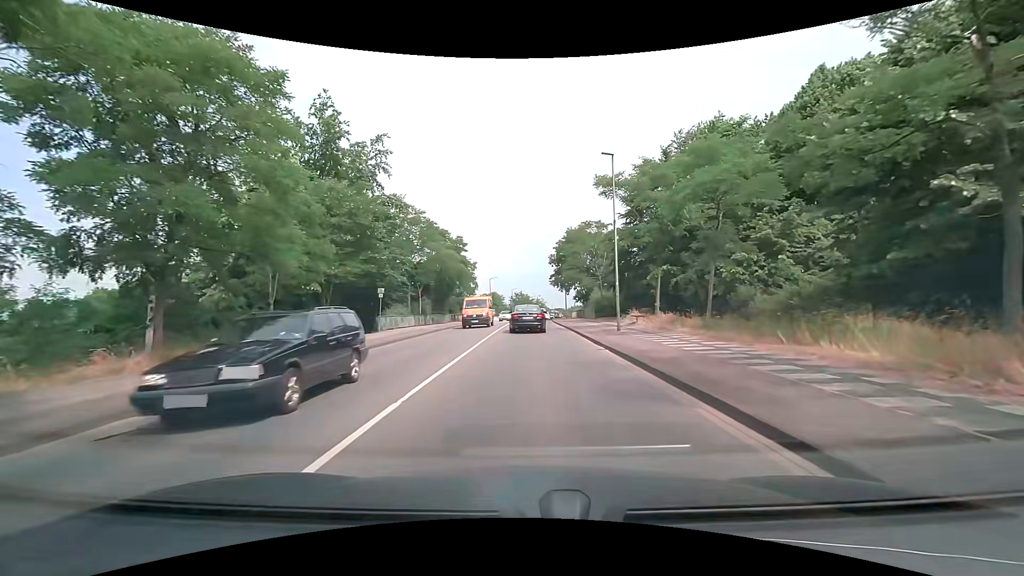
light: Day
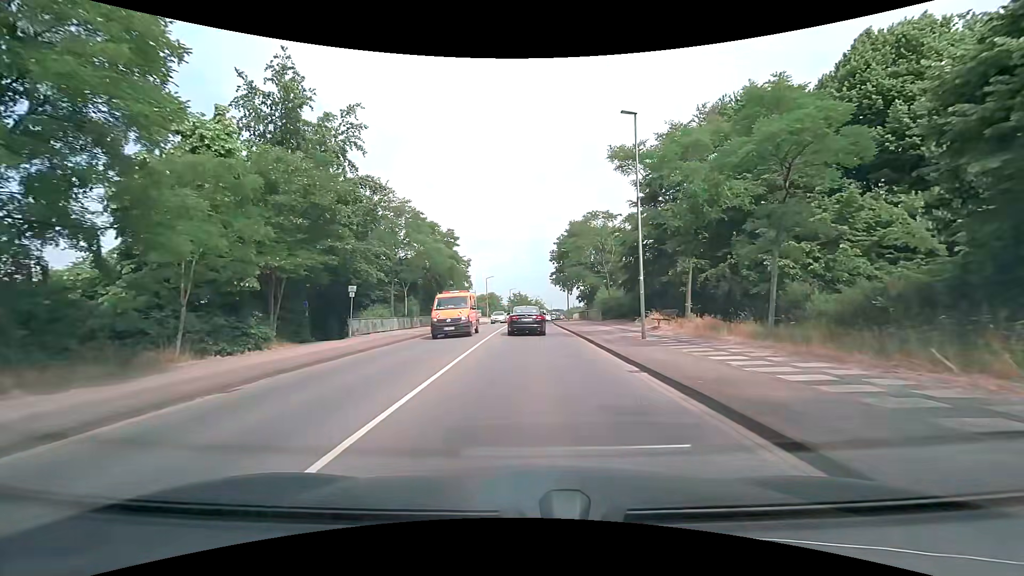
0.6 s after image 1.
(0.0, +5.1) m; 0°
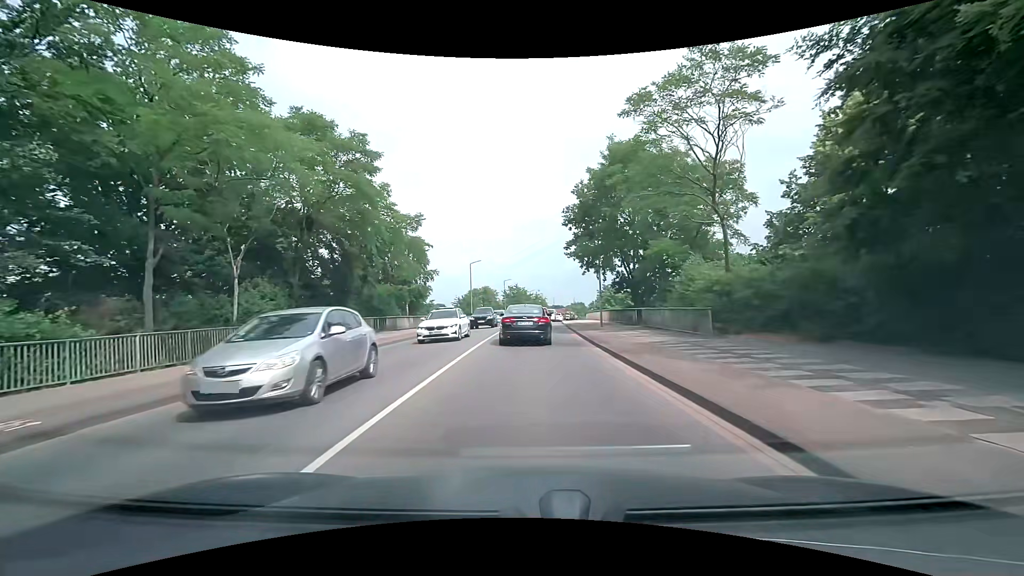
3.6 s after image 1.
(0.0, +24.8) m; 0°
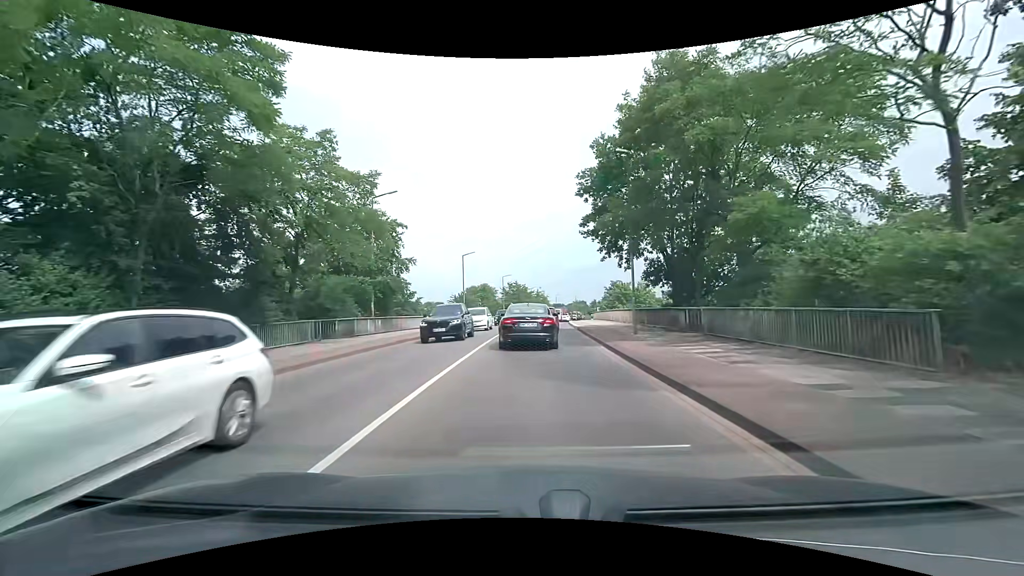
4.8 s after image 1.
(0.0, +8.9) m; 0°
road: secondary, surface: asphalt
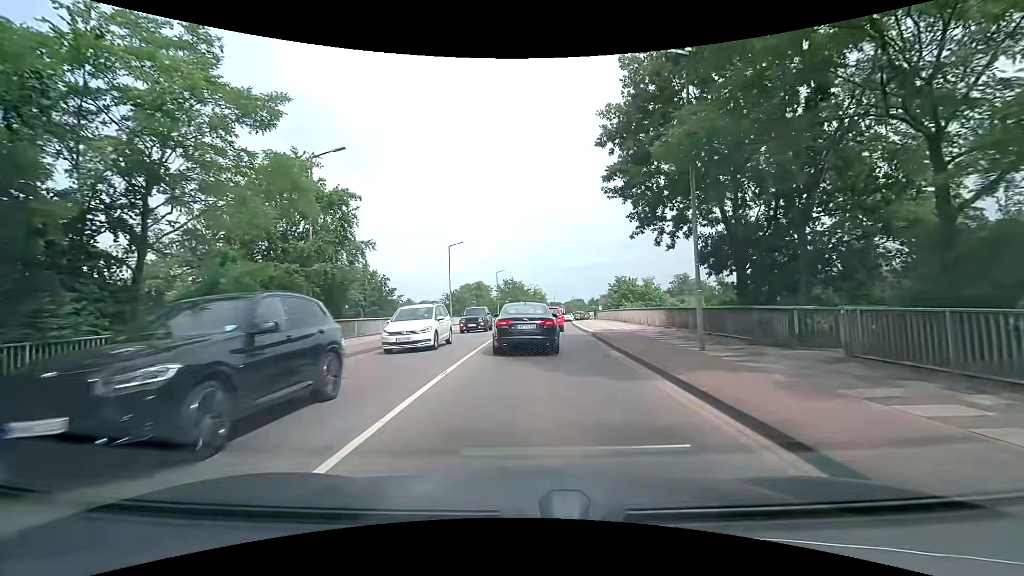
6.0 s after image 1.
(0.0, +8.1) m; 0°
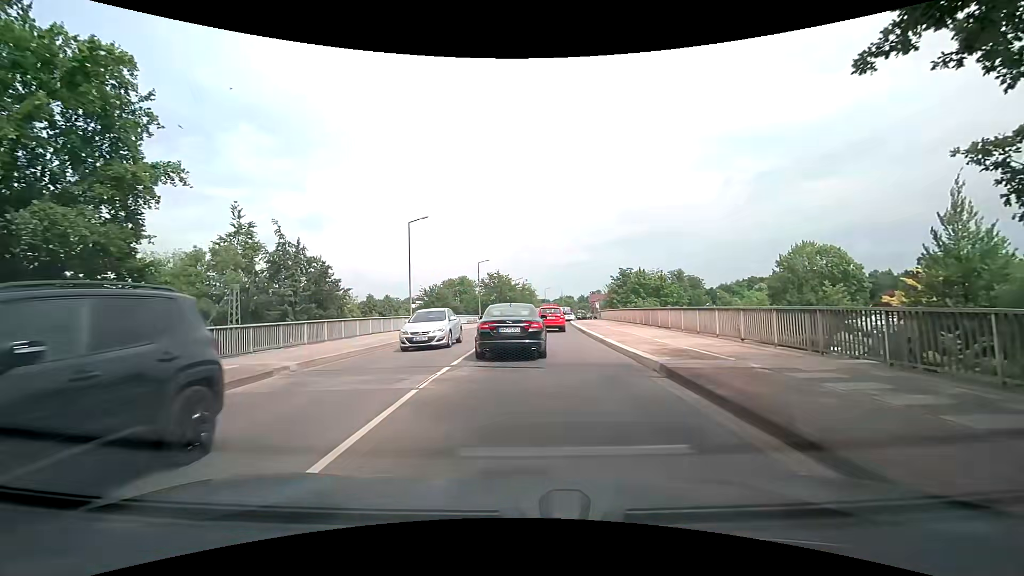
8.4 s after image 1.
(+0.2, +13.1) m; +1°
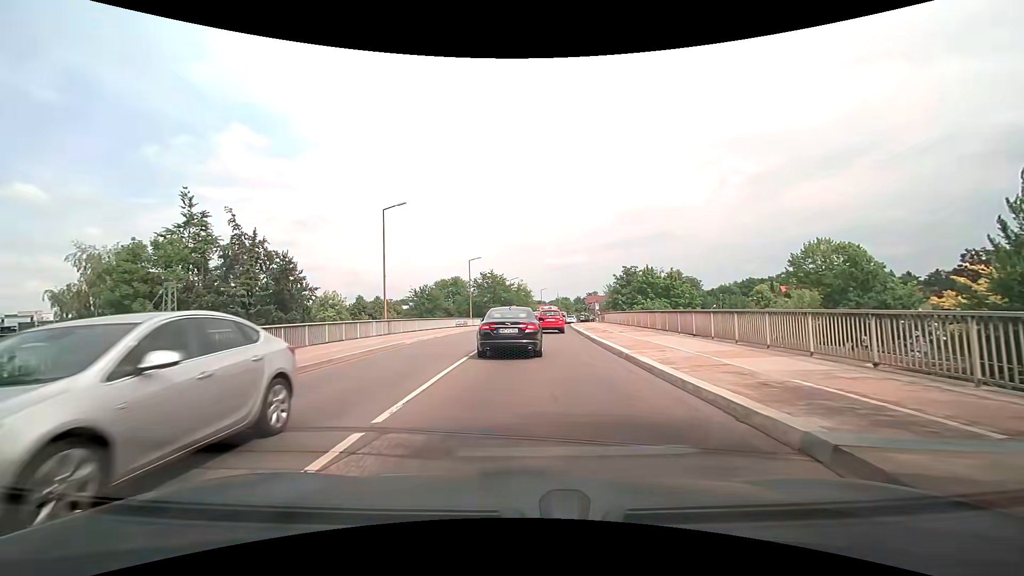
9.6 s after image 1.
(+0.1, +5.8) m; +2°
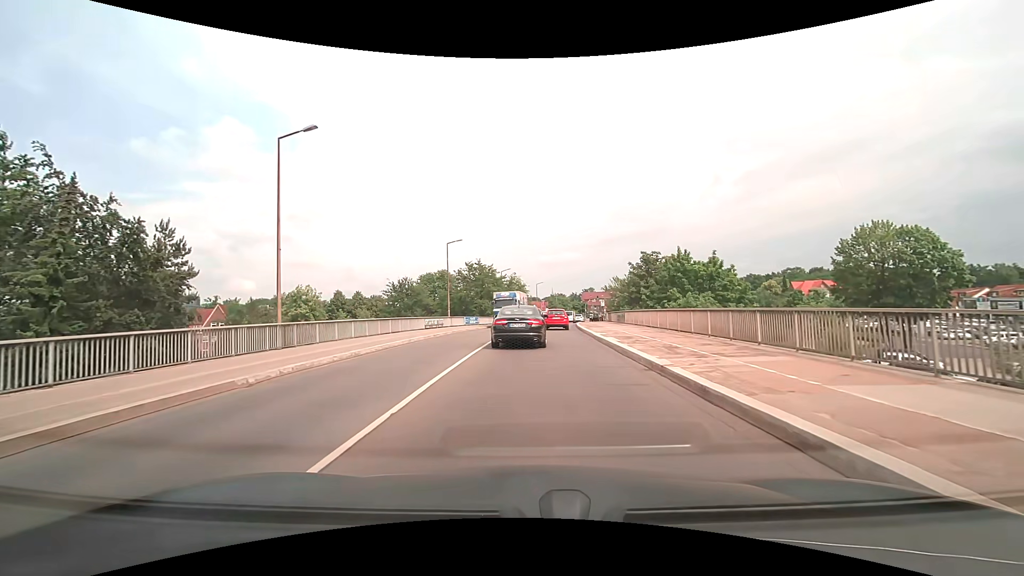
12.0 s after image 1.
(0.0, +13.6) m; 0°
(0, +10) (0, +20) (+1, +30) (+1, +40) (+2, +50) (+3, +60) (+5, +70) (+6, +80) (+8, +90) (+9, +99) m
